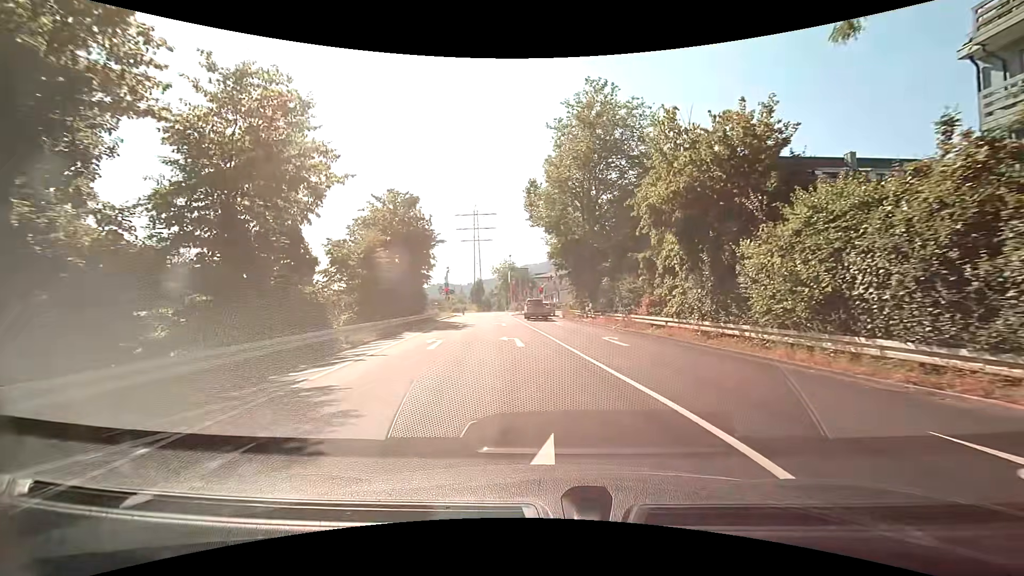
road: trunk_link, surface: asphalt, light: Day
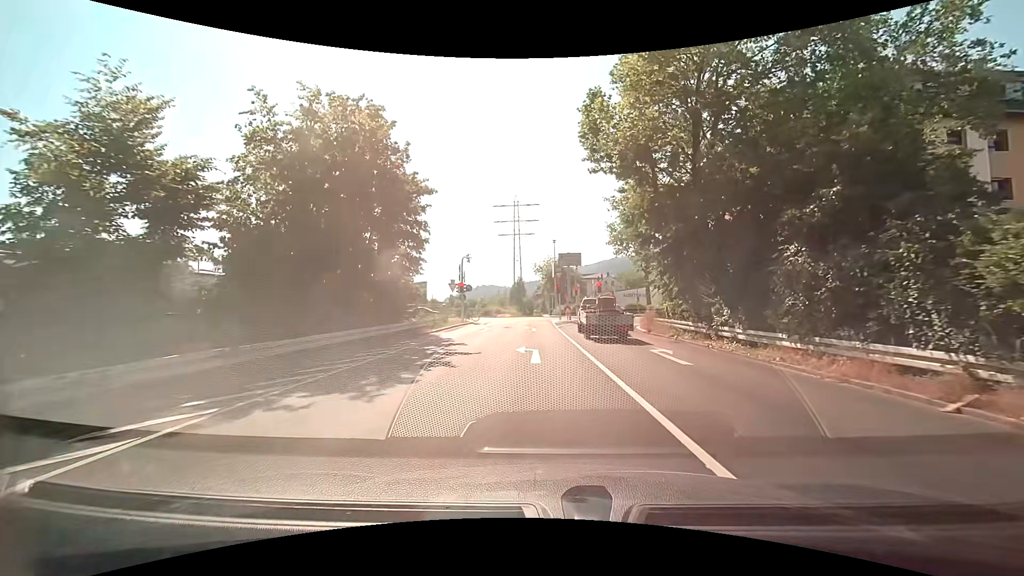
(-0.9, +18.7) m; -5°
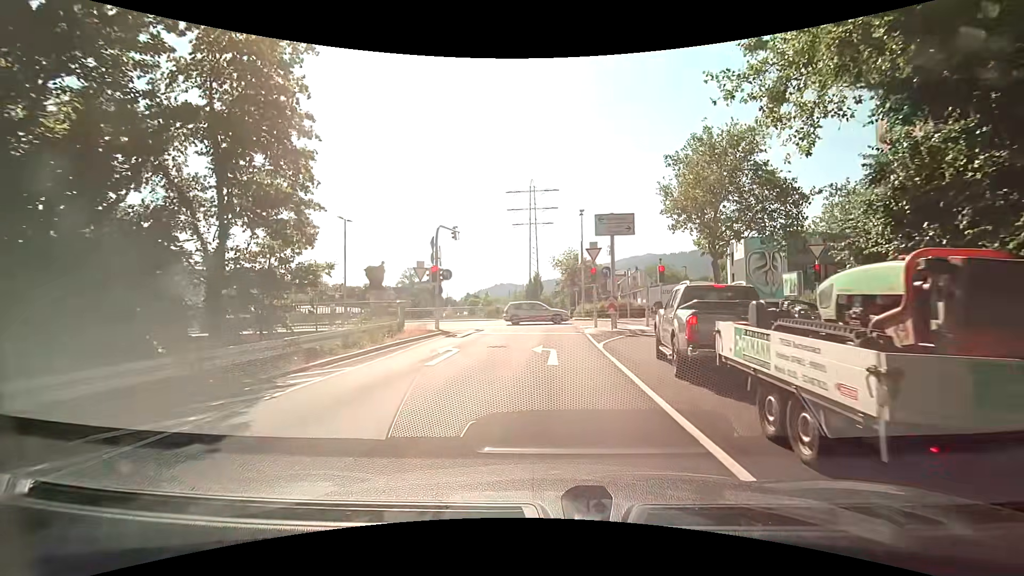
(-0.1, +15.5) m; -2°
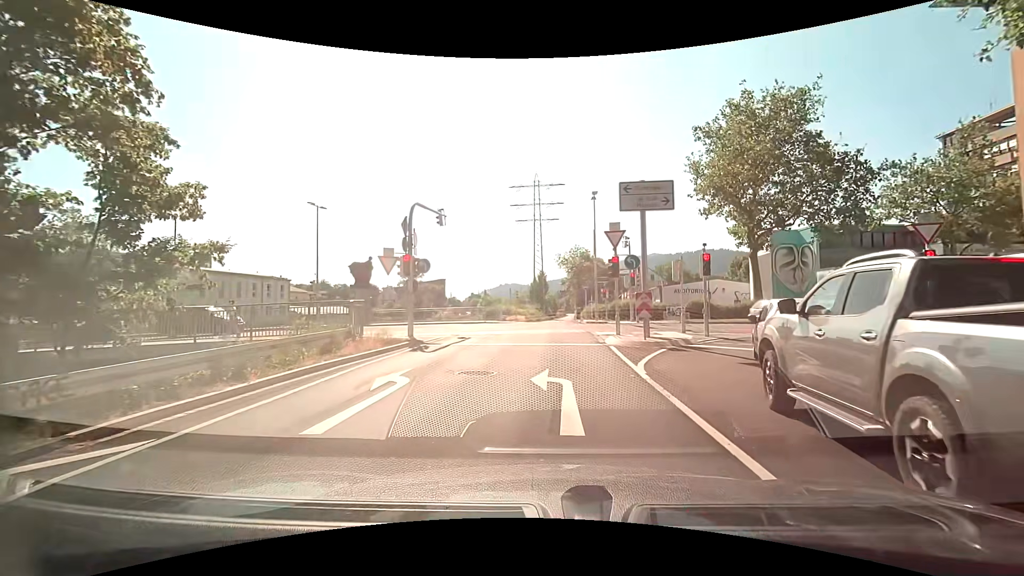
(0.0, +5.7) m; 0°
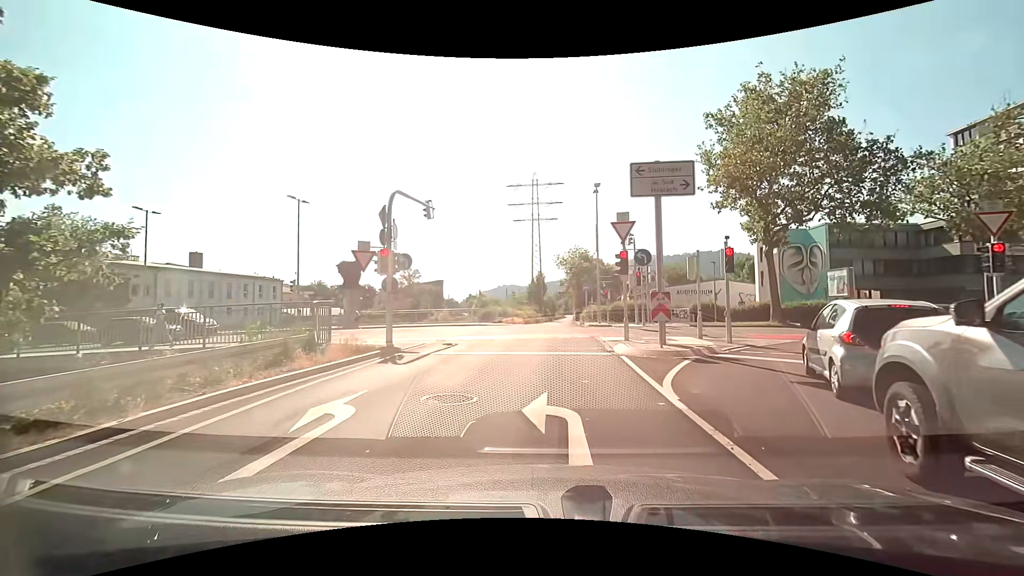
(0.0, +2.4) m; +2°
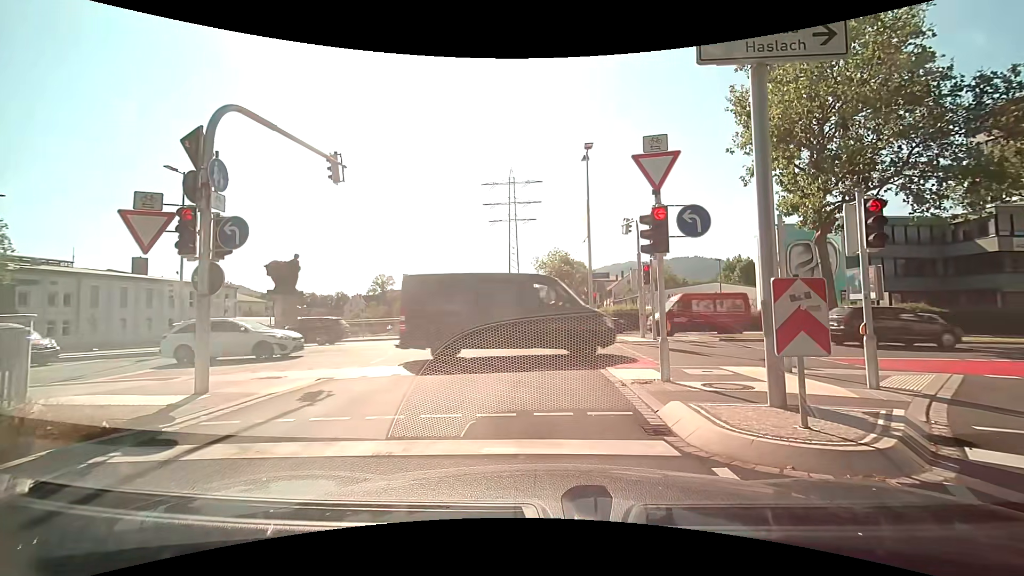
(0.0, +7.9) m; 0°
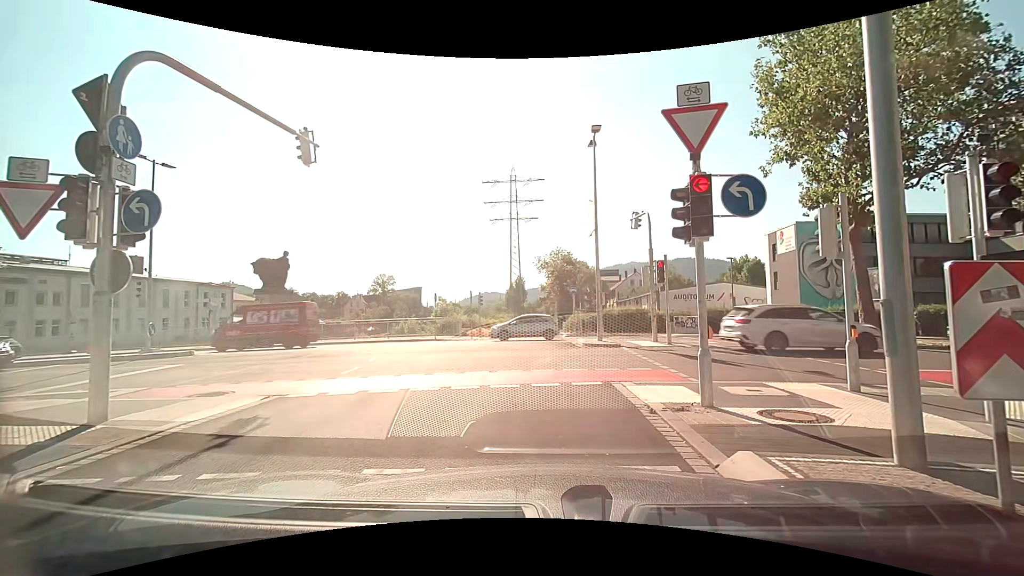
(0.0, +1.9) m; -1°
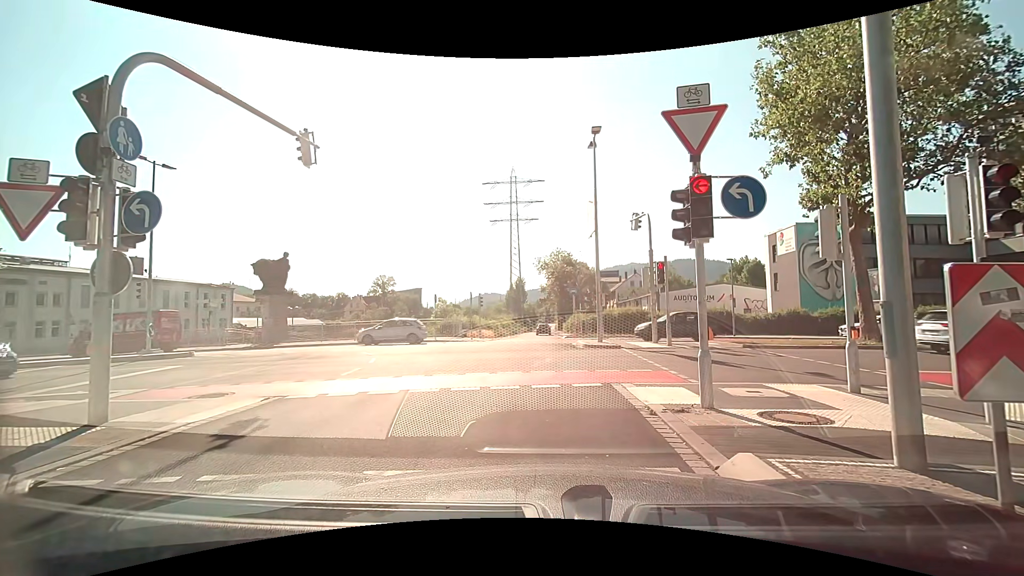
(0.0, +0.1) m; 0°
